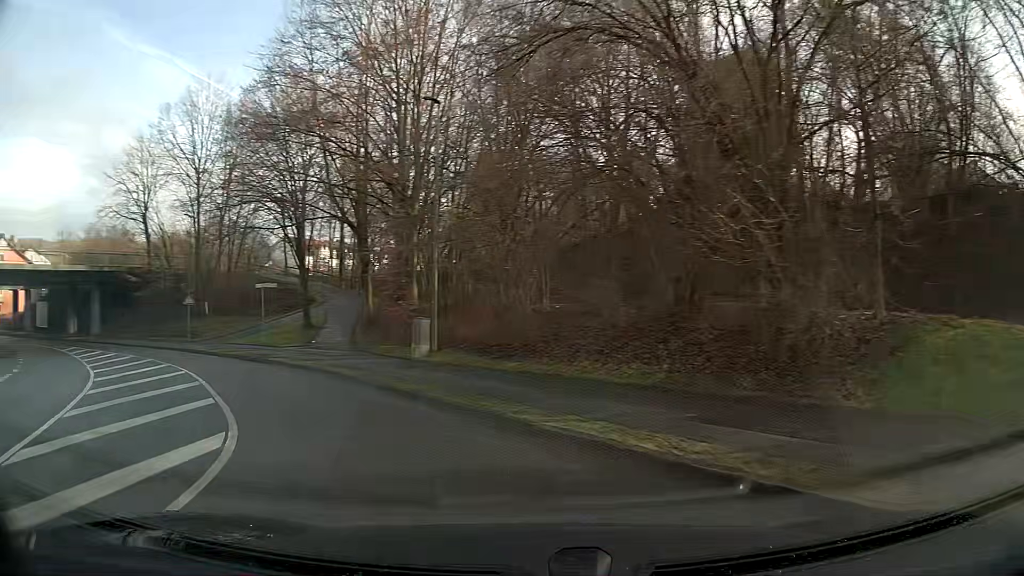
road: unclassified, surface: asphalt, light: Day
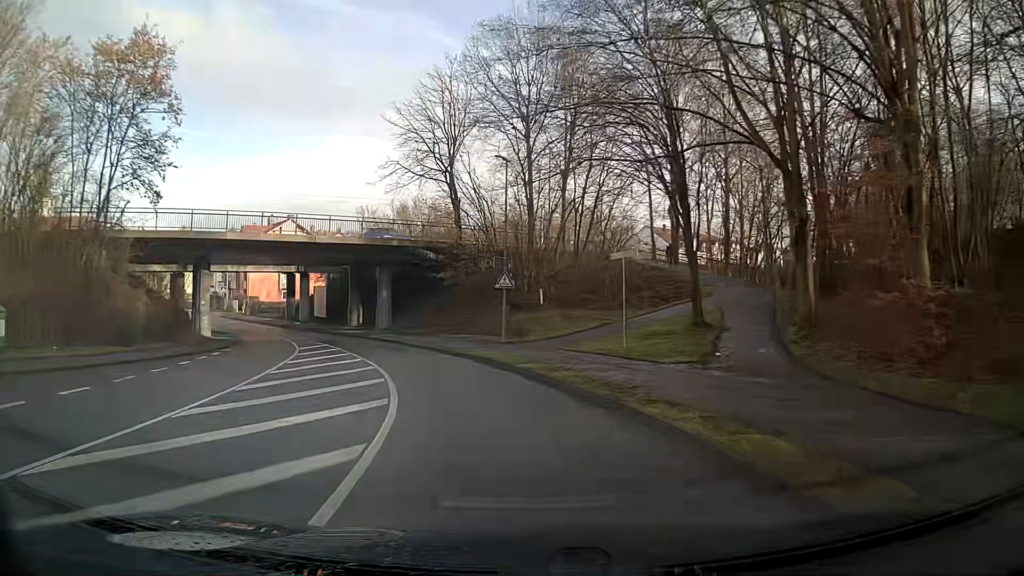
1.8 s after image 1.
(-4.4, +14.9) m; -27°
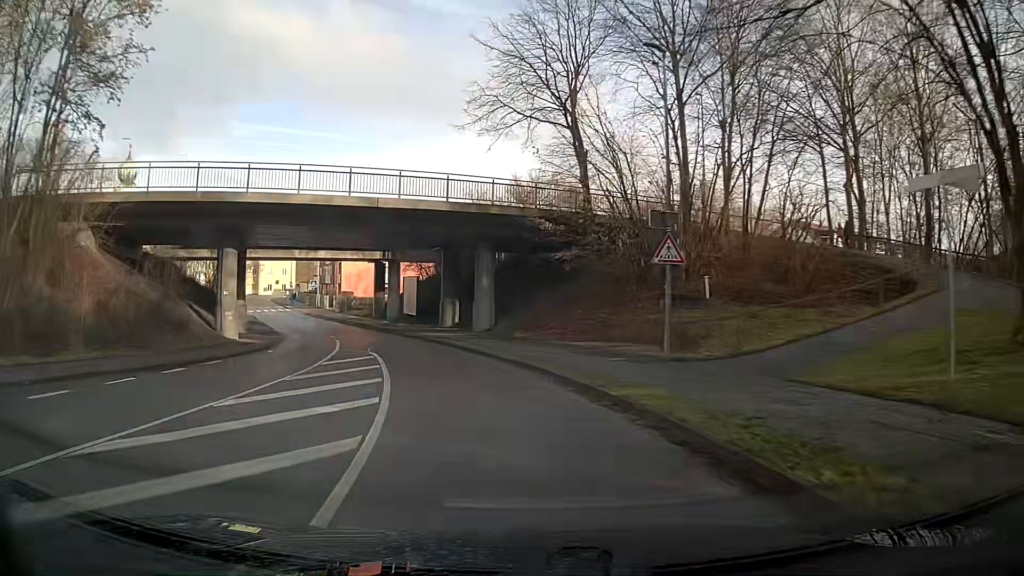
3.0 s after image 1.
(-1.1, +12.6) m; -10°
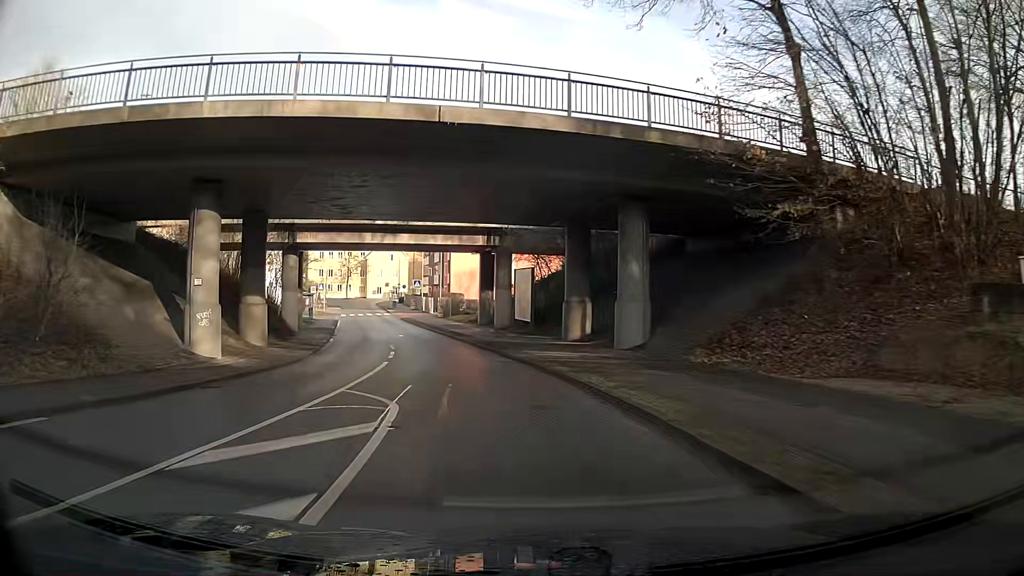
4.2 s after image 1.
(-1.3, +13.2) m; -11°
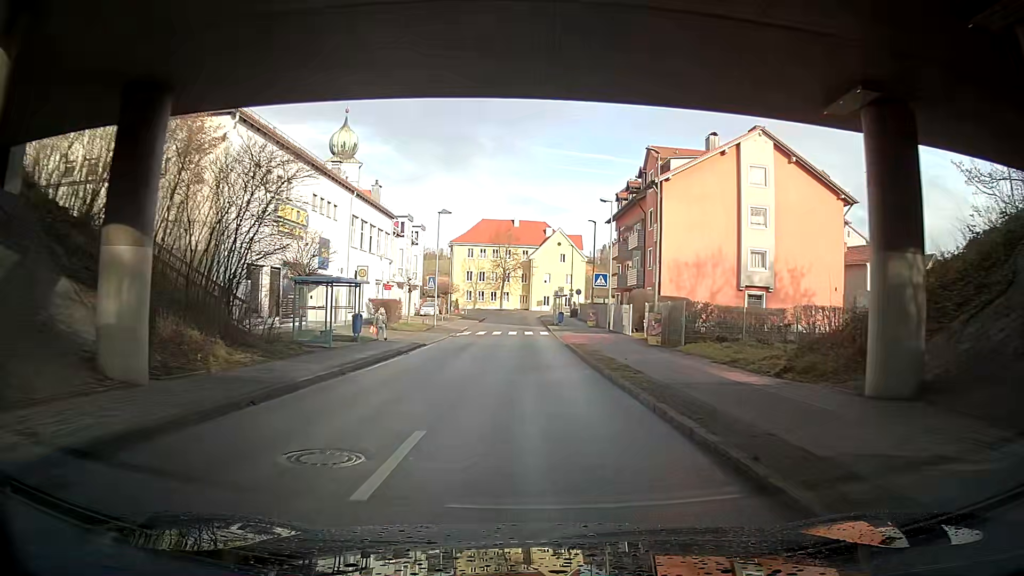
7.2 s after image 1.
(-3.9, +34.4) m; -11°
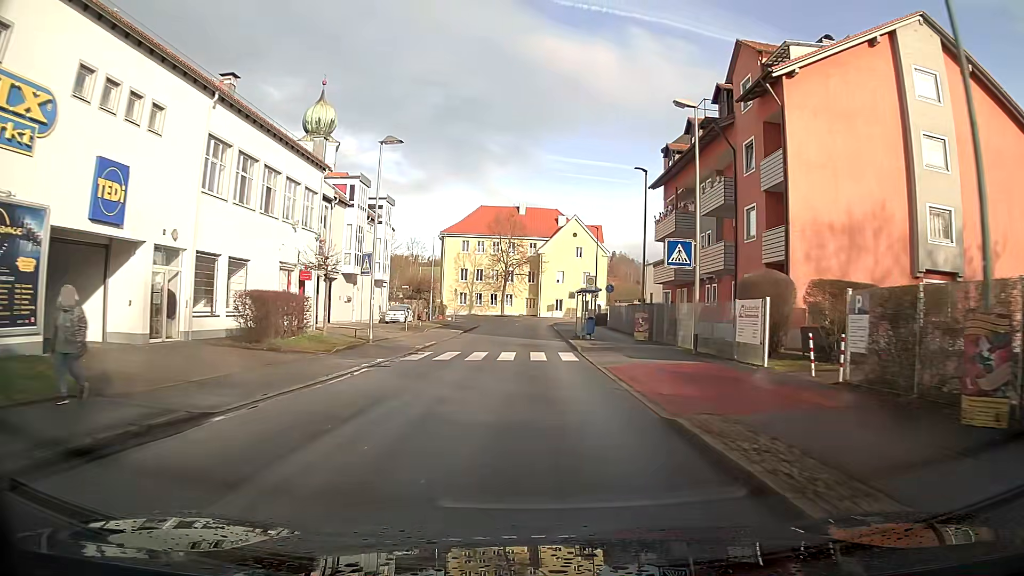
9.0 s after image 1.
(-0.8, +20.6) m; -3°
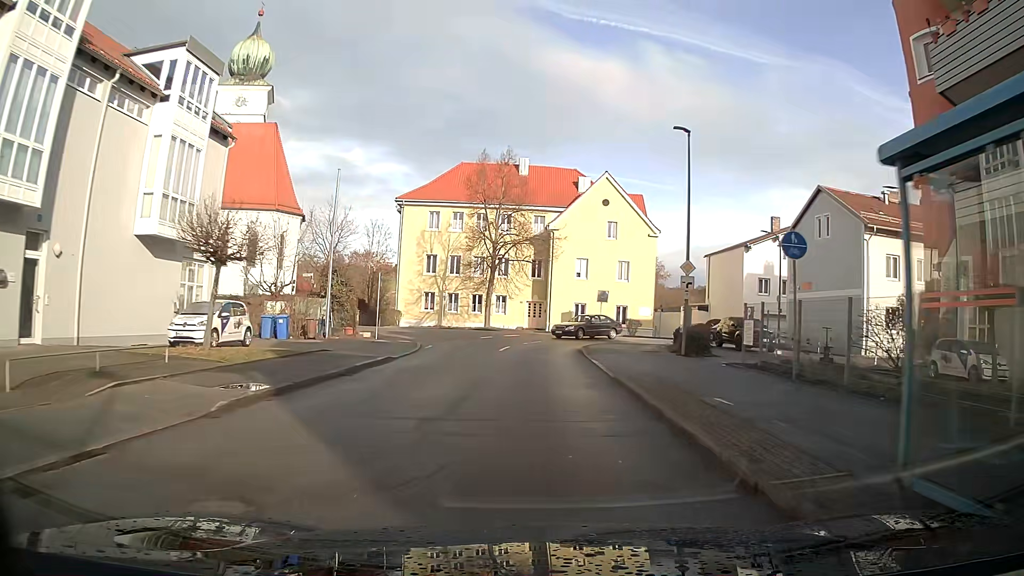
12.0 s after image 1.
(-0.1, +32.1) m; 0°
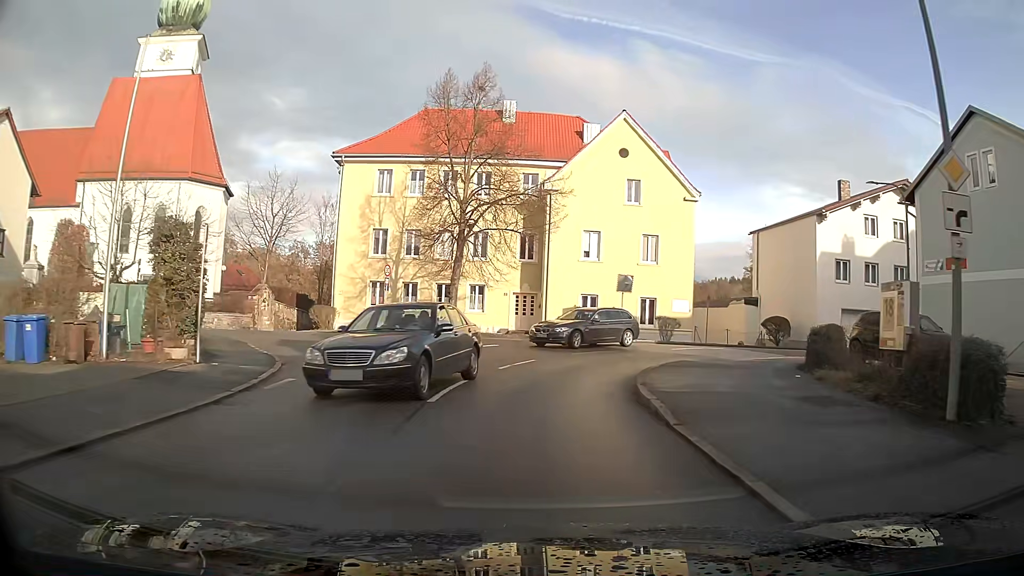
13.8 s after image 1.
(+0.1, +16.0) m; +1°
